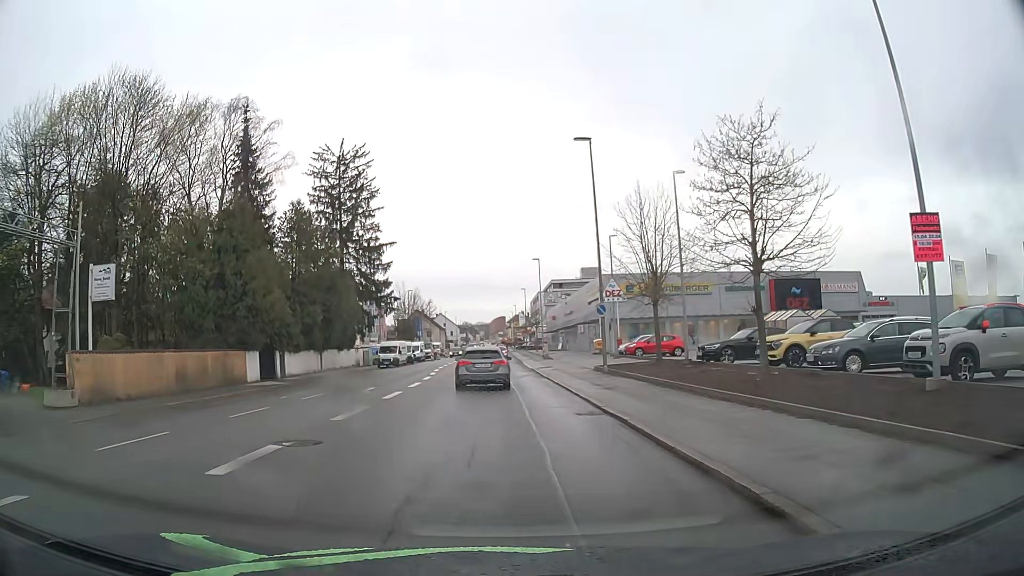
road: tertiary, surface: asphalt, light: Day
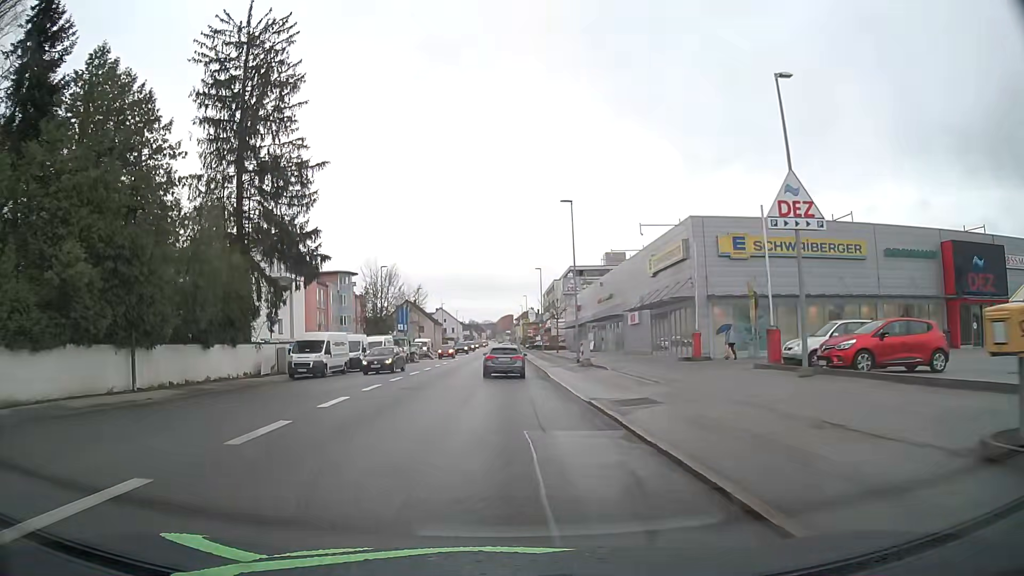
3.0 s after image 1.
(-0.1, +28.7) m; 0°
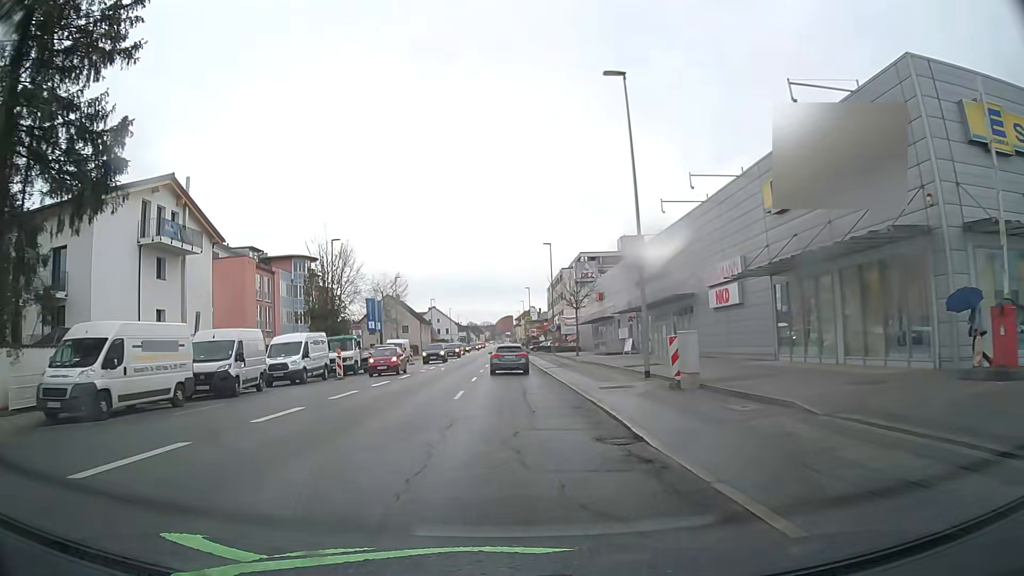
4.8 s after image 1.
(-0.1, +21.1) m; 0°
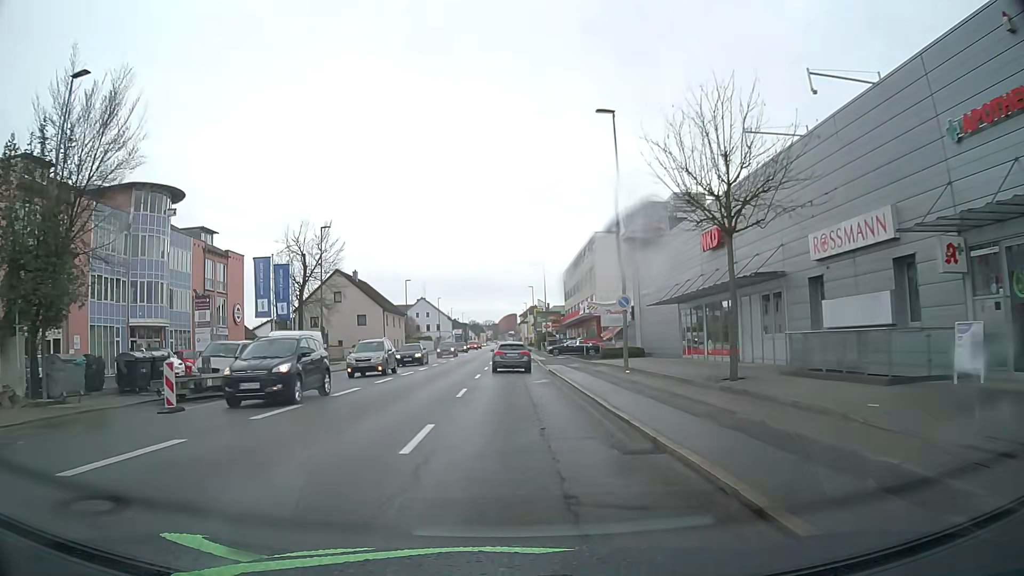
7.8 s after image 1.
(-0.3, +36.3) m; -1°
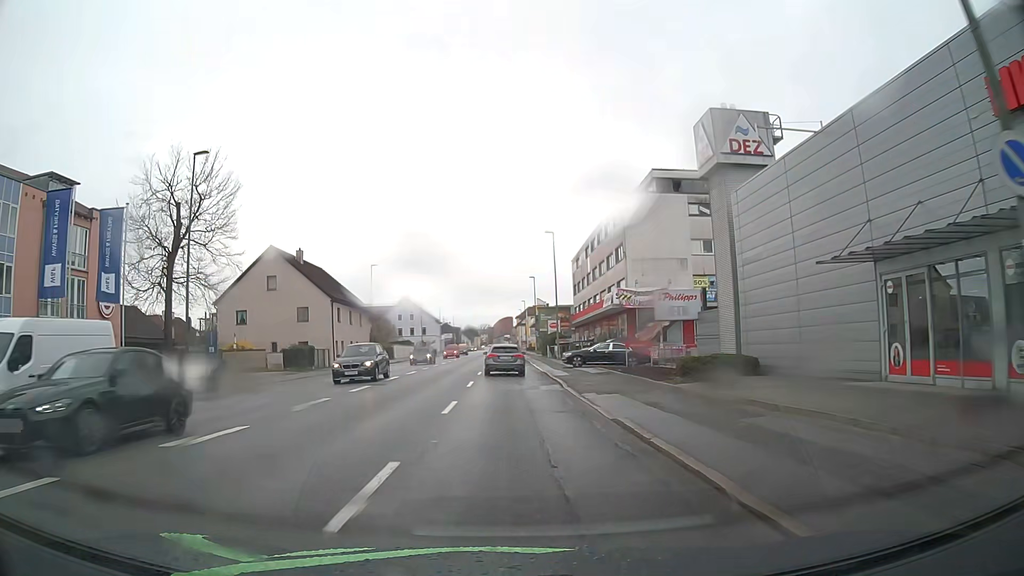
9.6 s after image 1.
(+0.1, +21.4) m; 0°
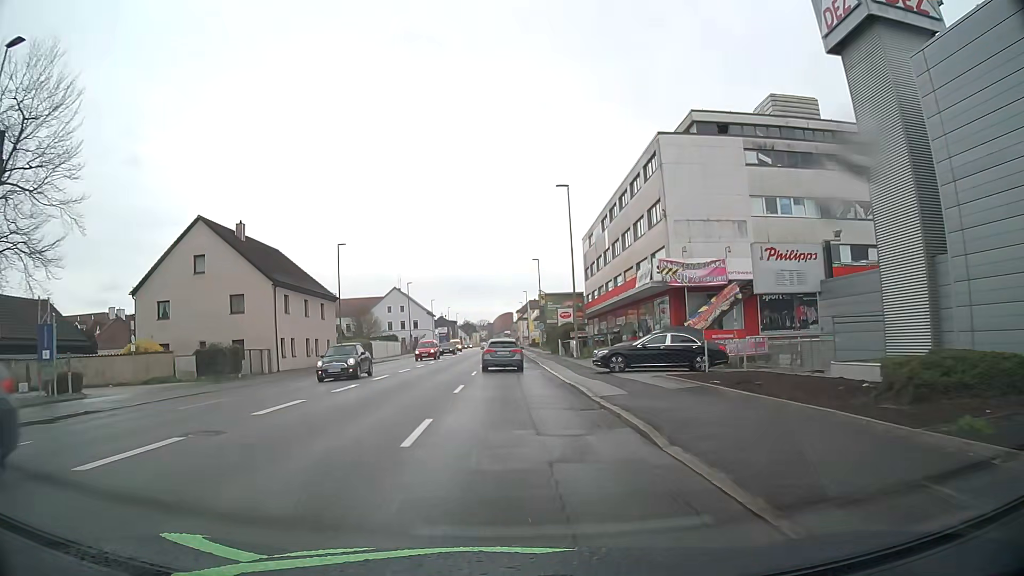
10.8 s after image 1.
(0.0, +14.2) m; 0°
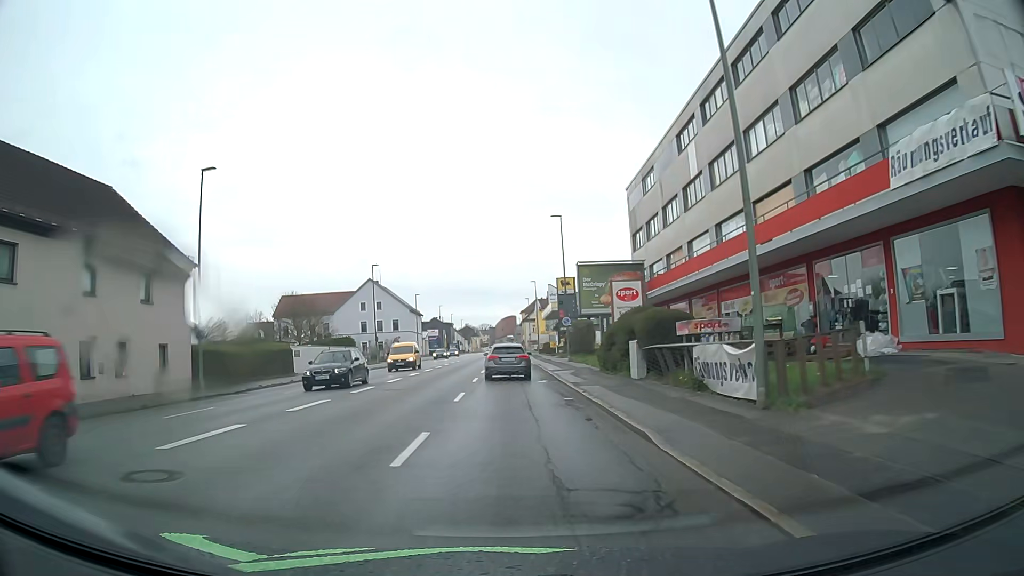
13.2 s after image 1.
(0.0, +28.3) m; 0°
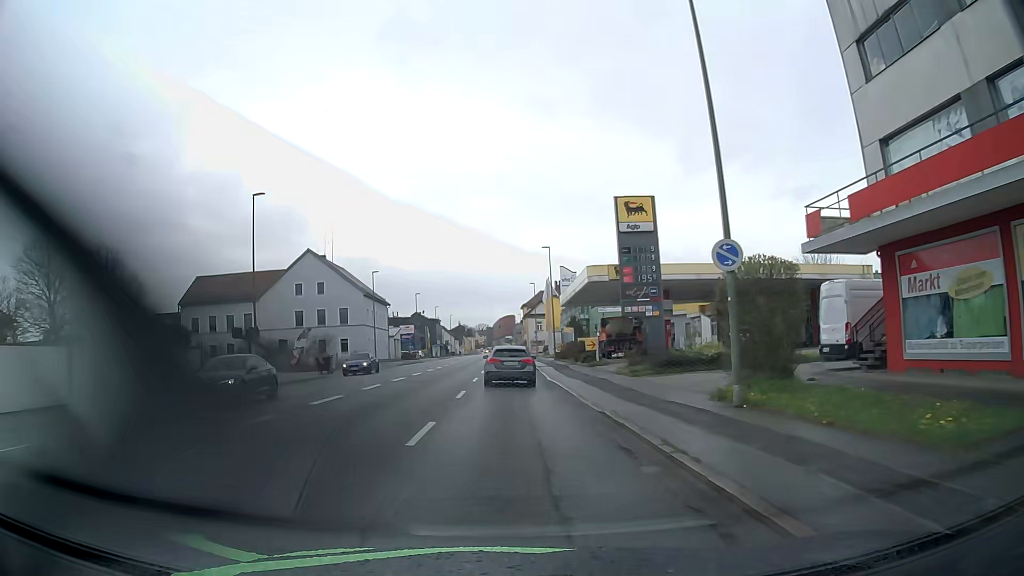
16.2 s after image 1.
(0.0, +34.6) m; 0°
(0, +10) (0, +20) (0, +30) (0, +40) (0, +50) (0, +60) (0, +70) (0, +80) (0, +90) (0, +100) m
